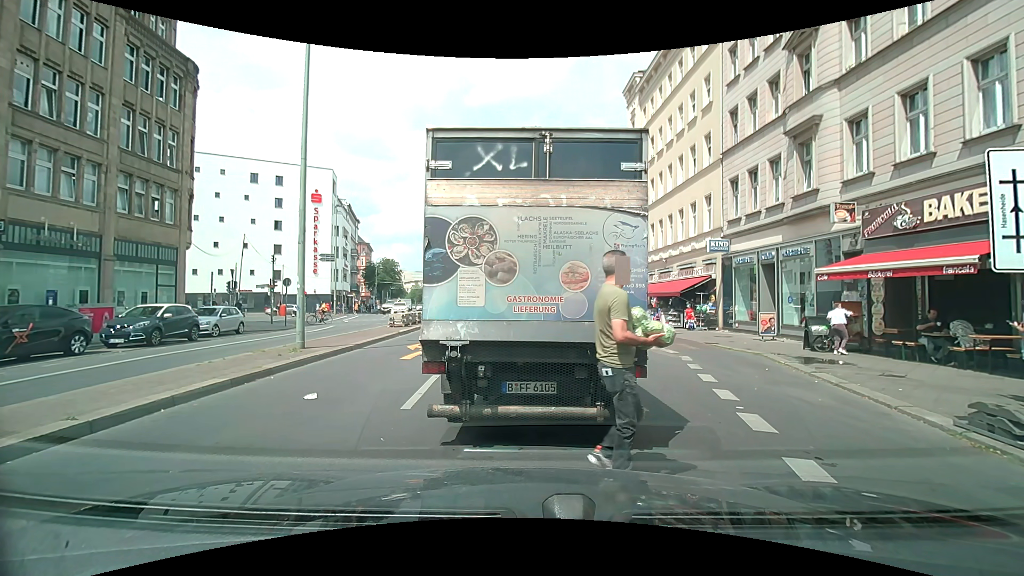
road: secondary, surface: asphalt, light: Day
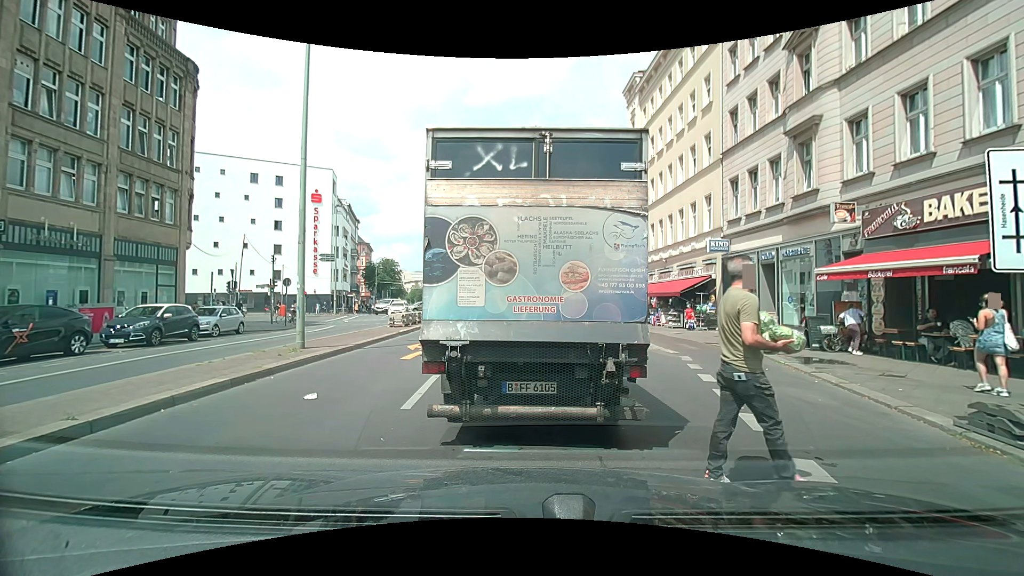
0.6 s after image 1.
(0.0, 0.0) m; 0°
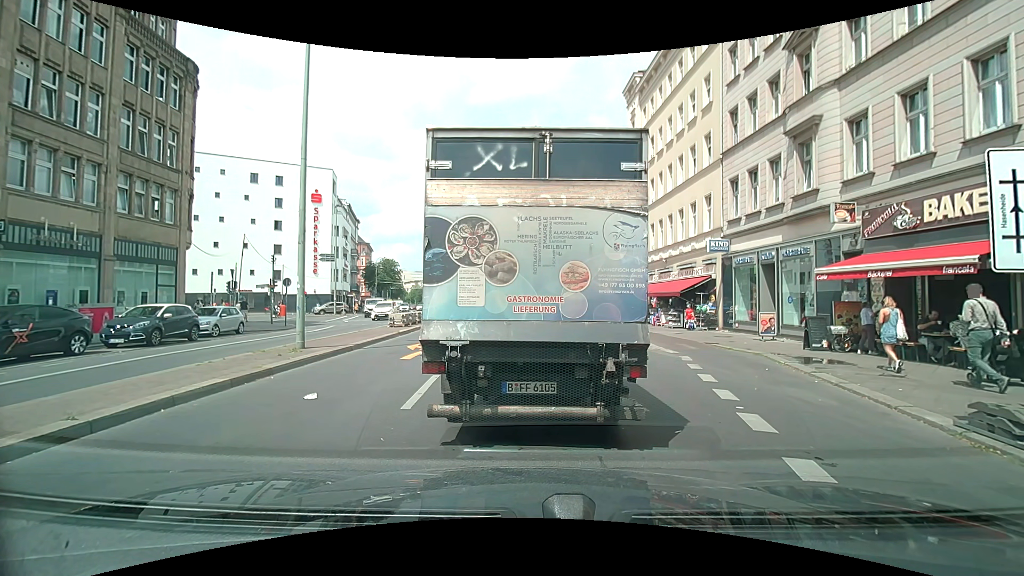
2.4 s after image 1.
(0.0, 0.0) m; 0°
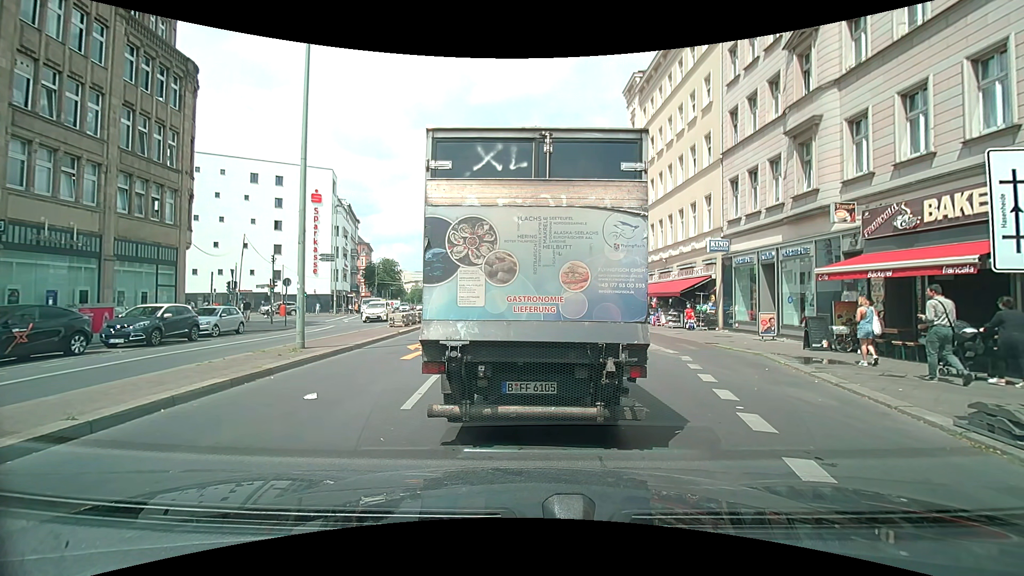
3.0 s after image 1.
(0.0, 0.0) m; 0°
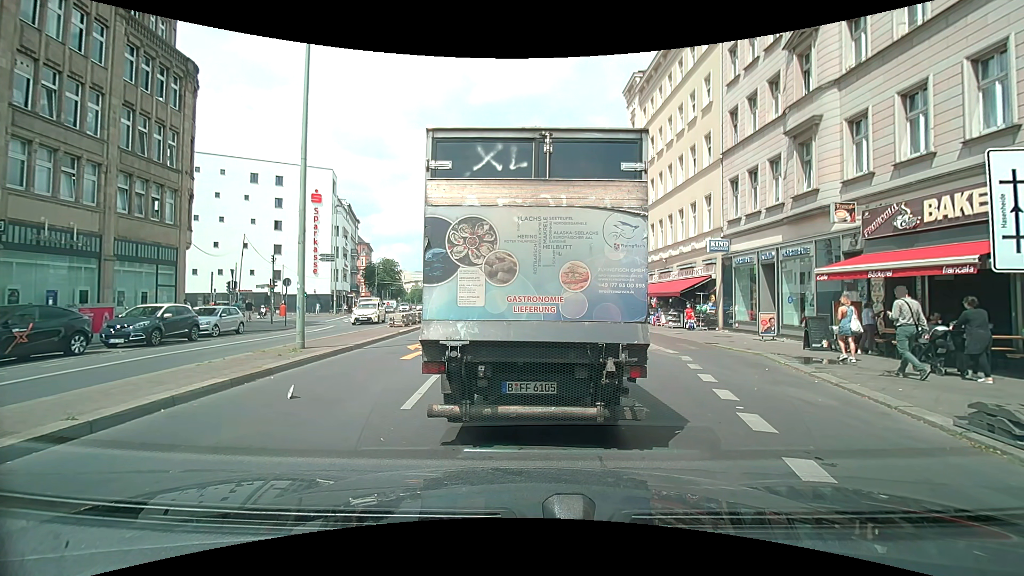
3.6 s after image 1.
(0.0, 0.0) m; 0°
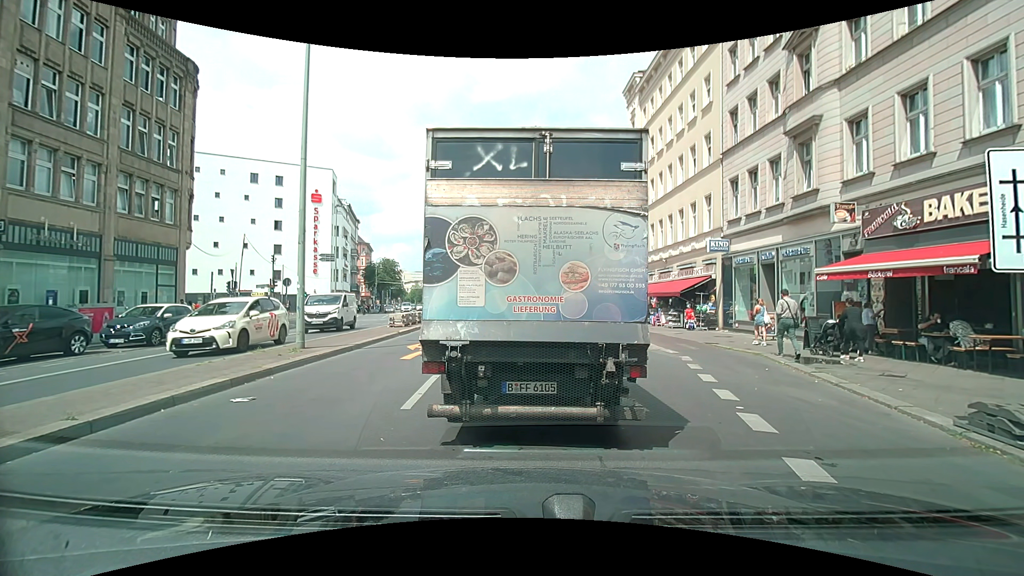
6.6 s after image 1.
(0.0, 0.0) m; 0°
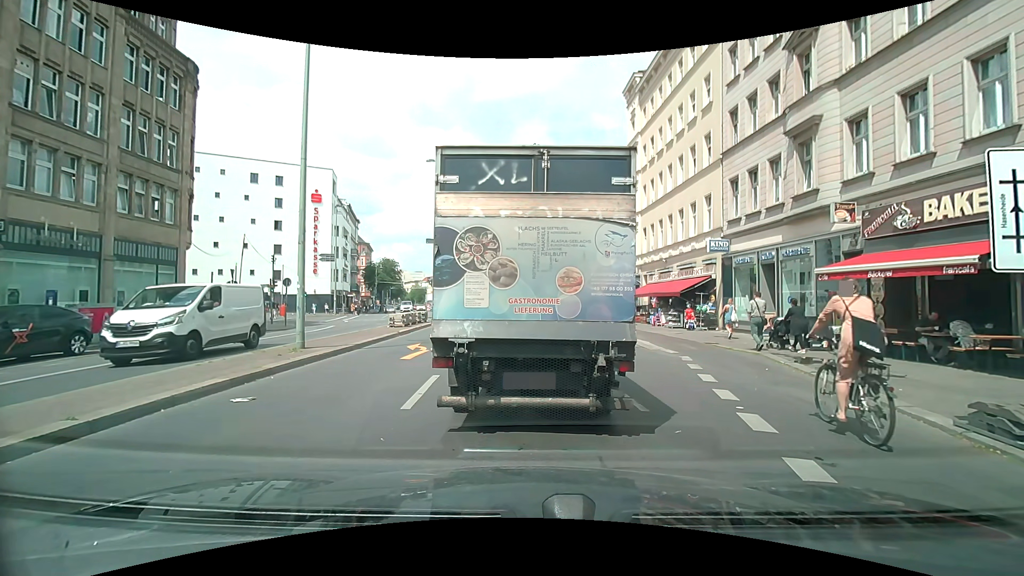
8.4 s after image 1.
(0.0, 0.0) m; 0°
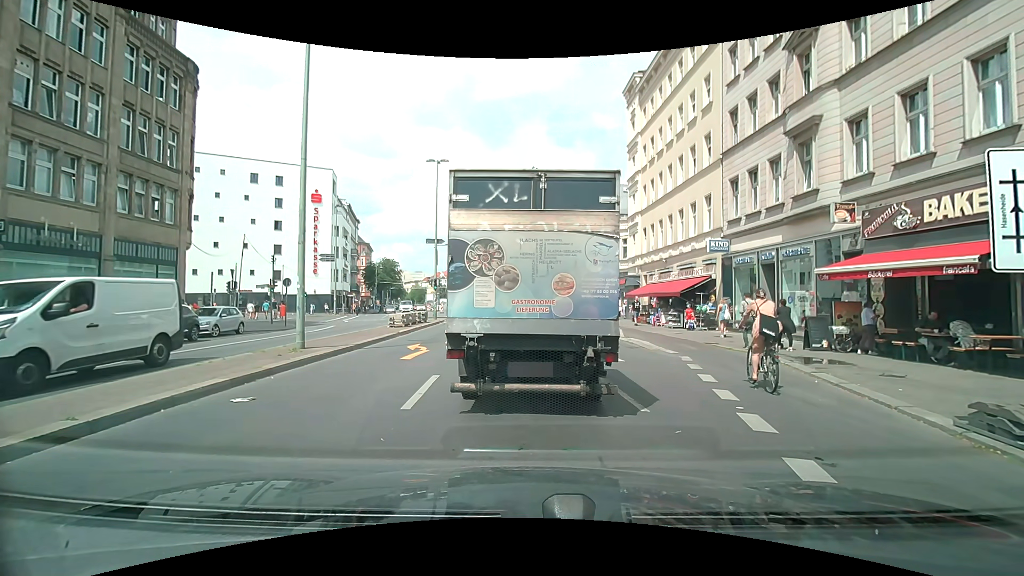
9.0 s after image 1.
(0.0, 0.0) m; 0°
